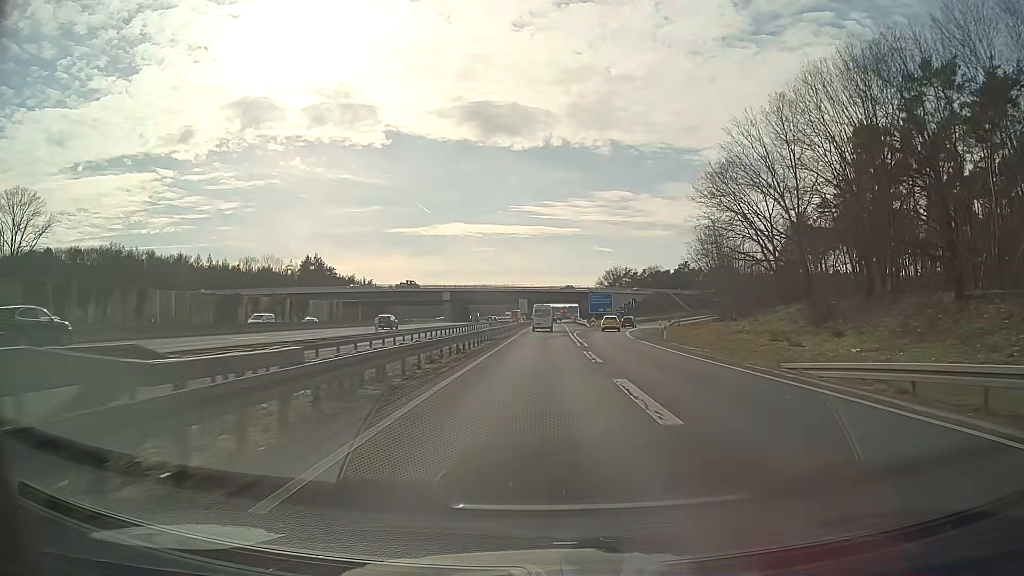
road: motorway_link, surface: asphalt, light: Day
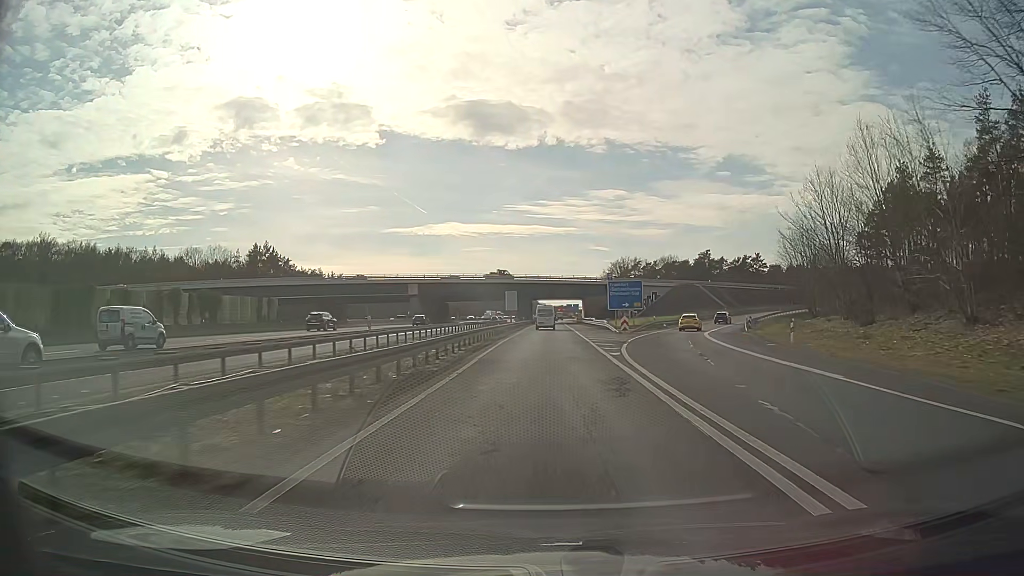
(-0.1, +38.5) m; 0°
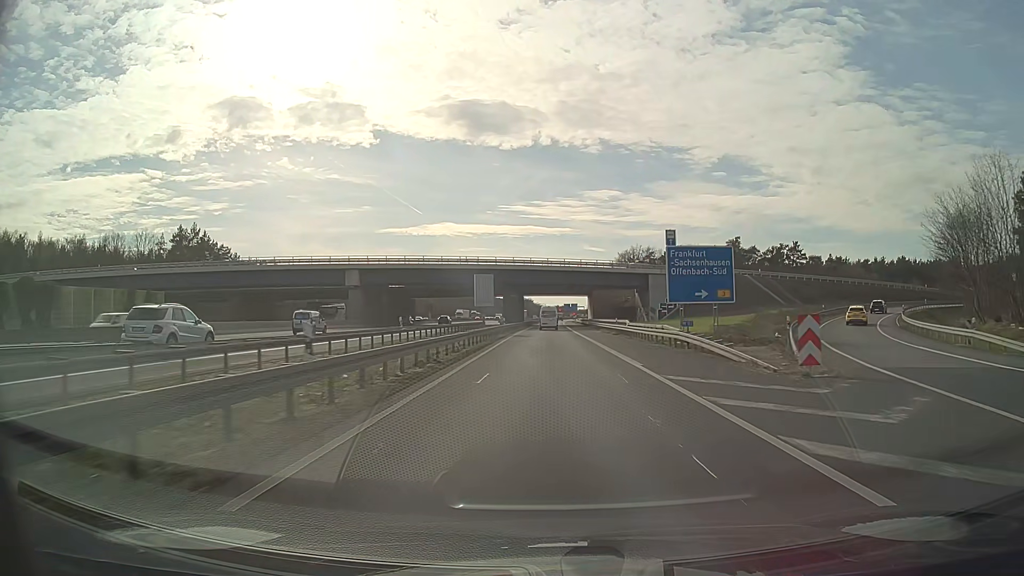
(+0.1, +38.8) m; 0°
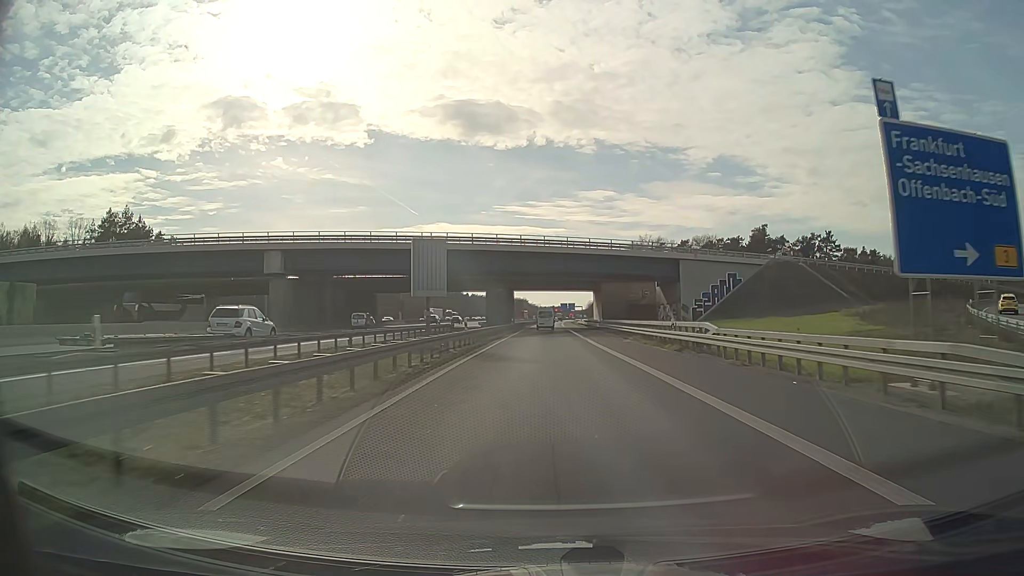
(+0.1, +26.1) m; 0°
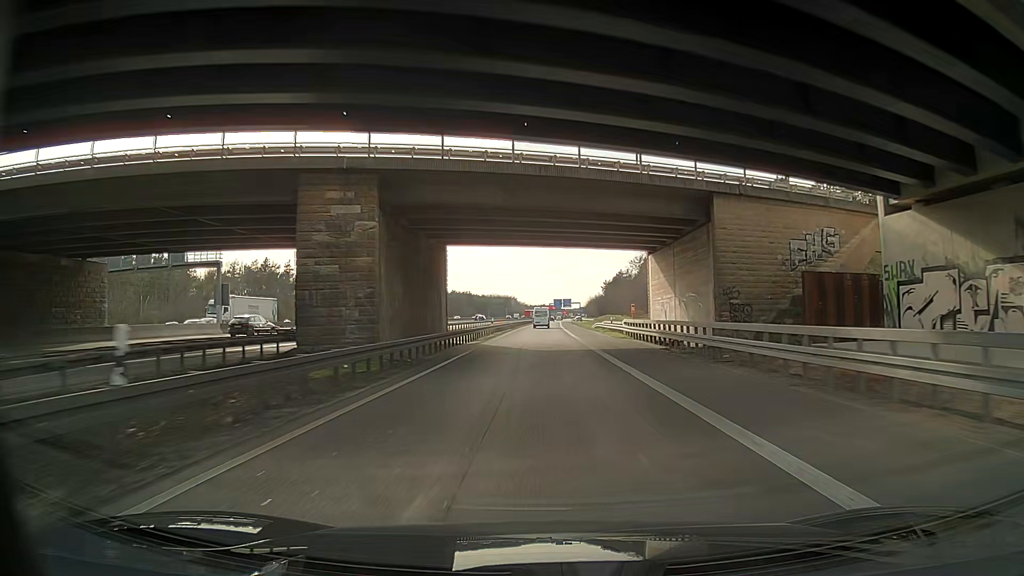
(+0.6, +65.8) m; +1°
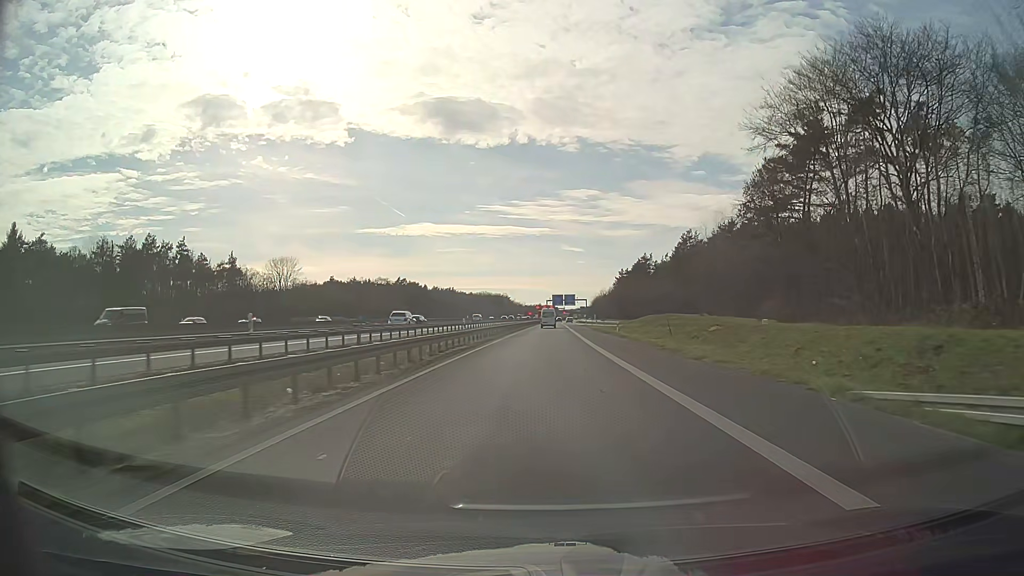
(+1.7, +66.7) m; 0°
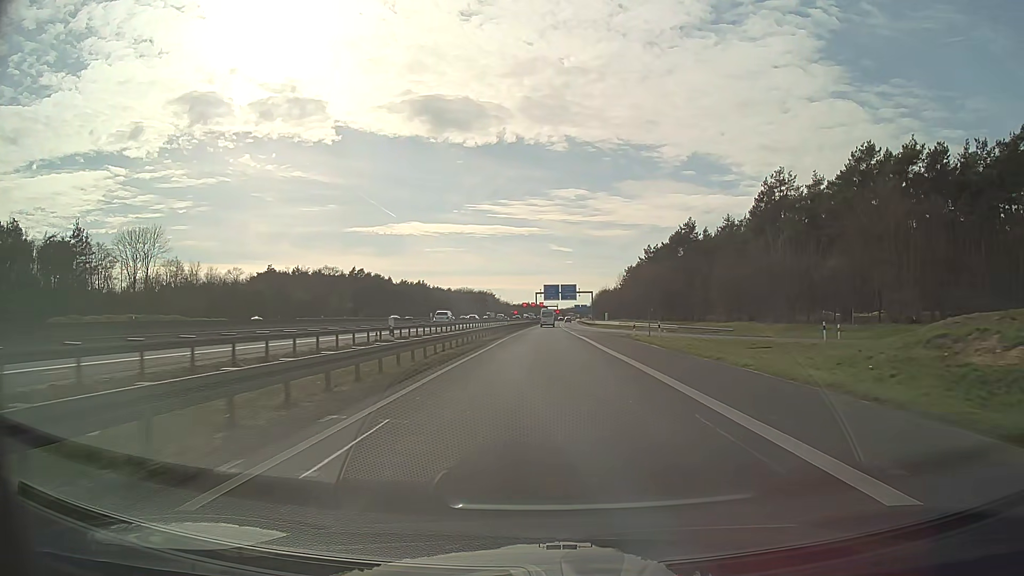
(+0.4, +67.6) m; +1°
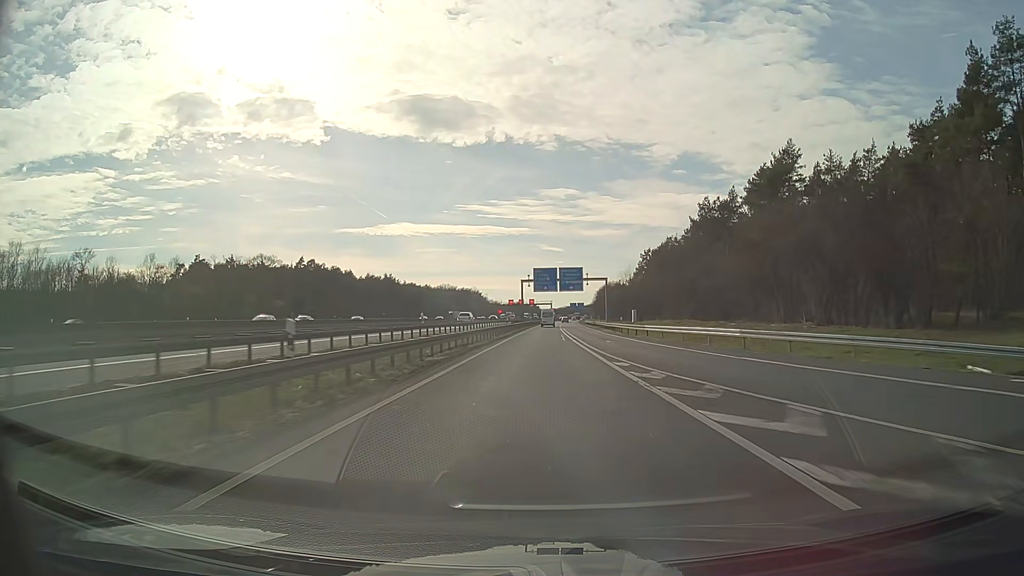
(+0.4, +54.5) m; +1°
(0, +10) (0, +20) (0, +30) (0, +40) (0, +50) (0, +60) (0, +70) (+1, +80) (+1, +90) (+1, +100) m
